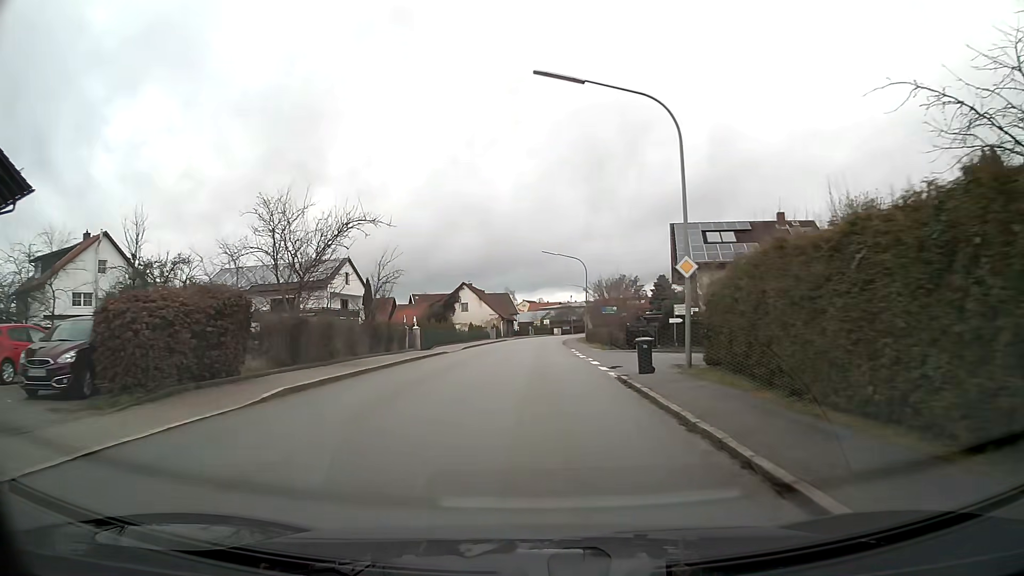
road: tertiary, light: Day
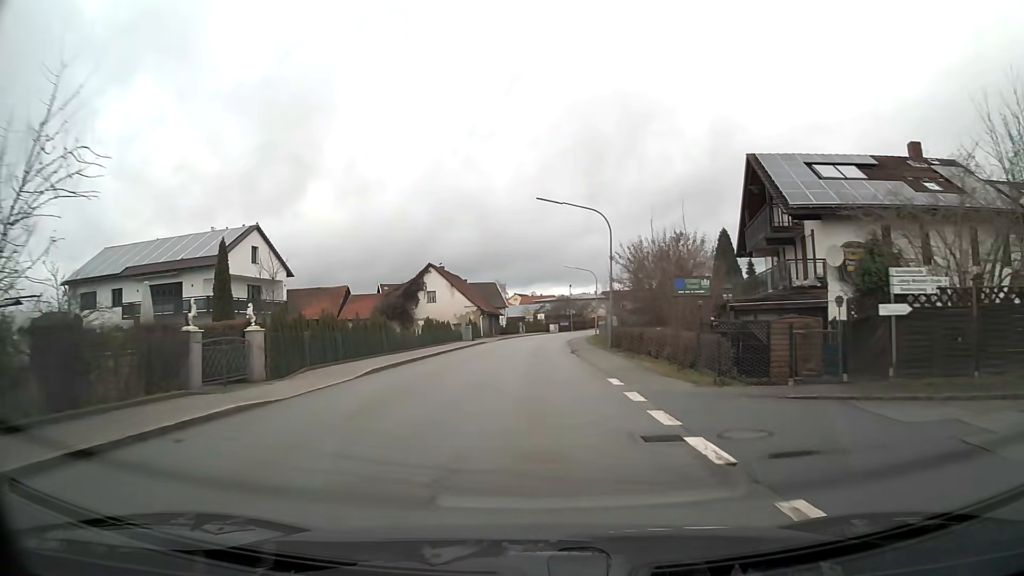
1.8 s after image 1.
(+0.1, +22.4) m; 0°
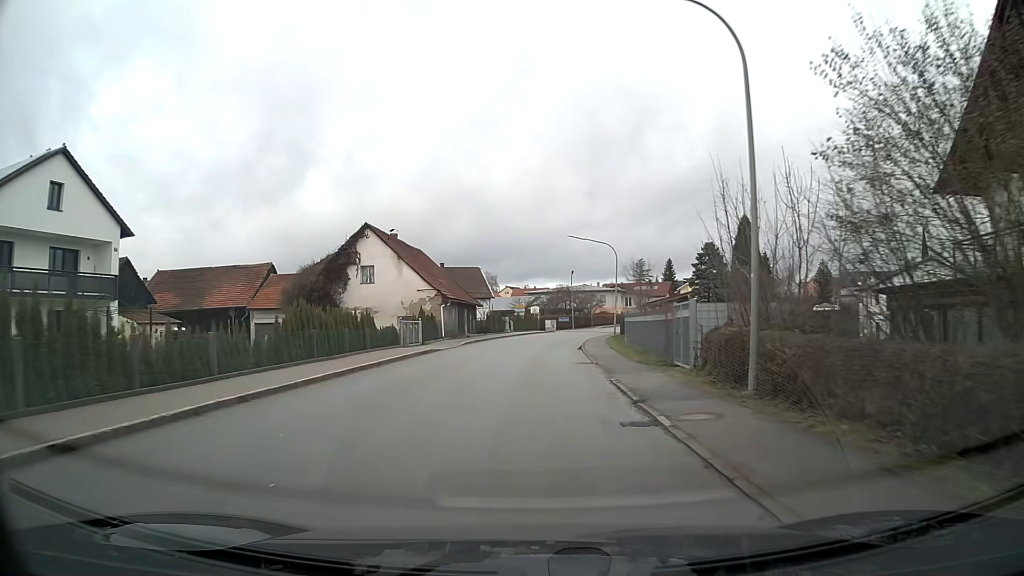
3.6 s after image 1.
(+0.1, +22.7) m; +1°
